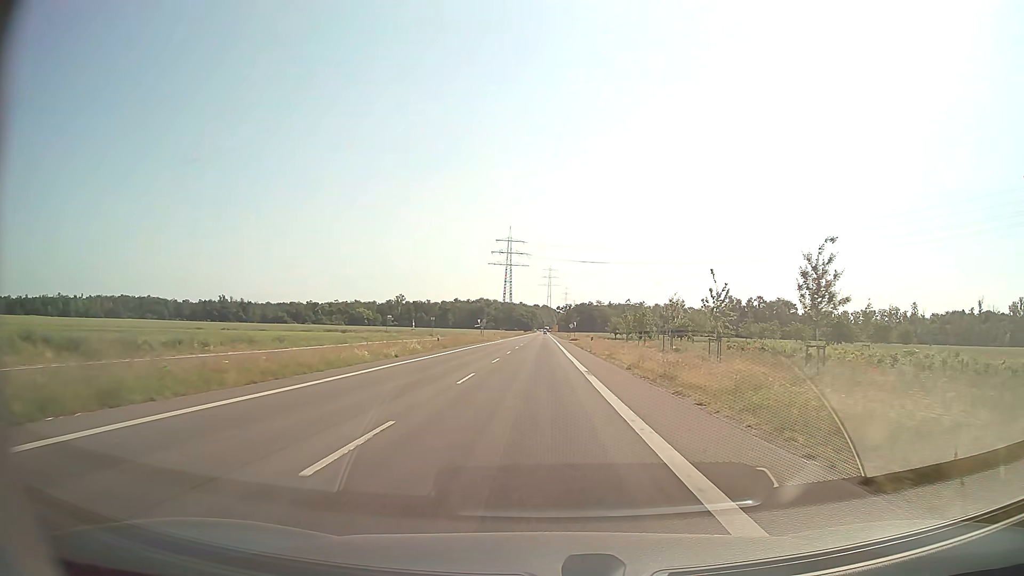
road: secondary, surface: asphalt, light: Day
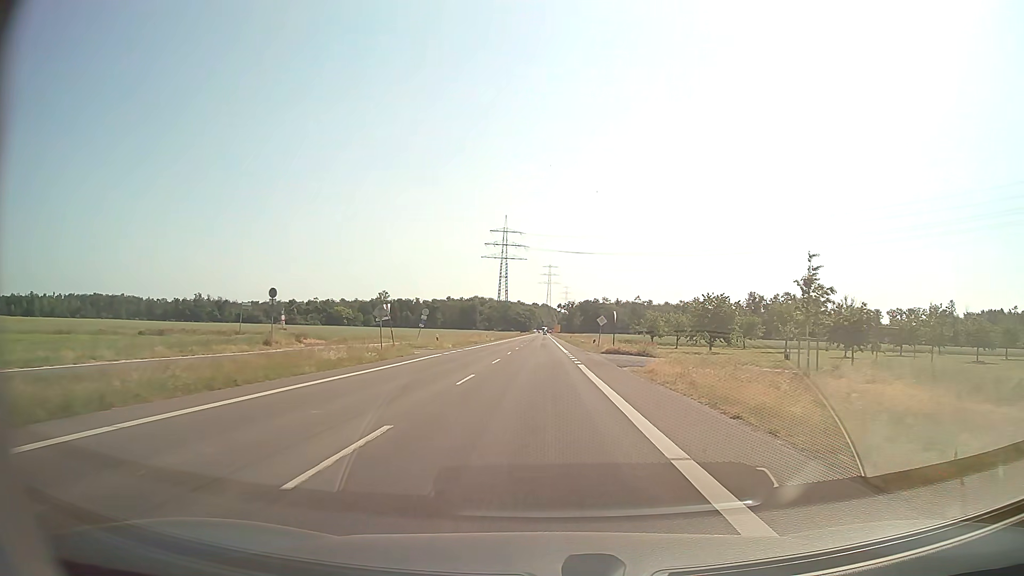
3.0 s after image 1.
(0.0, +57.6) m; 0°
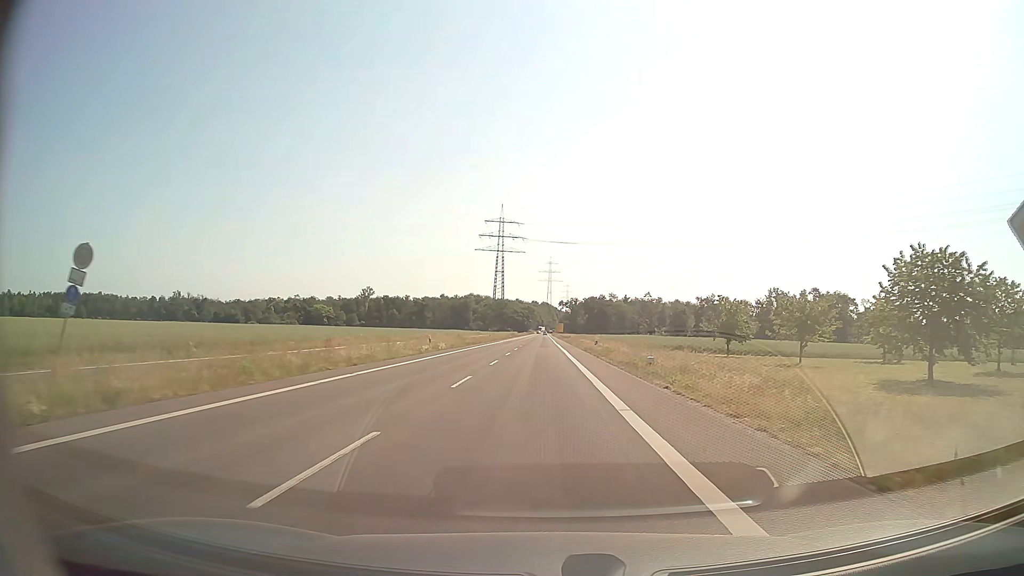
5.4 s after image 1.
(+0.1, +46.2) m; 0°
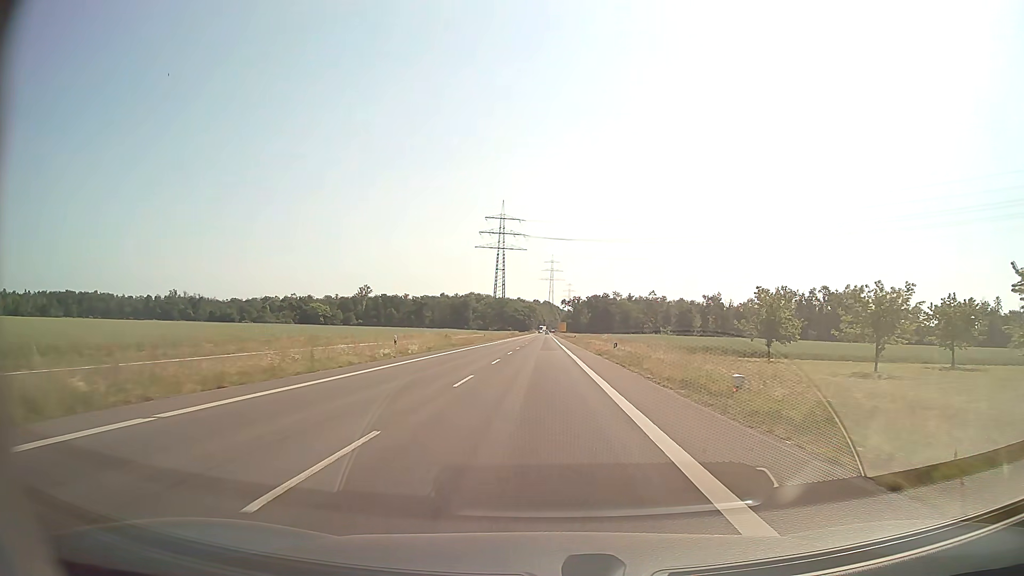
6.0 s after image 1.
(0.0, +11.6) m; 0°
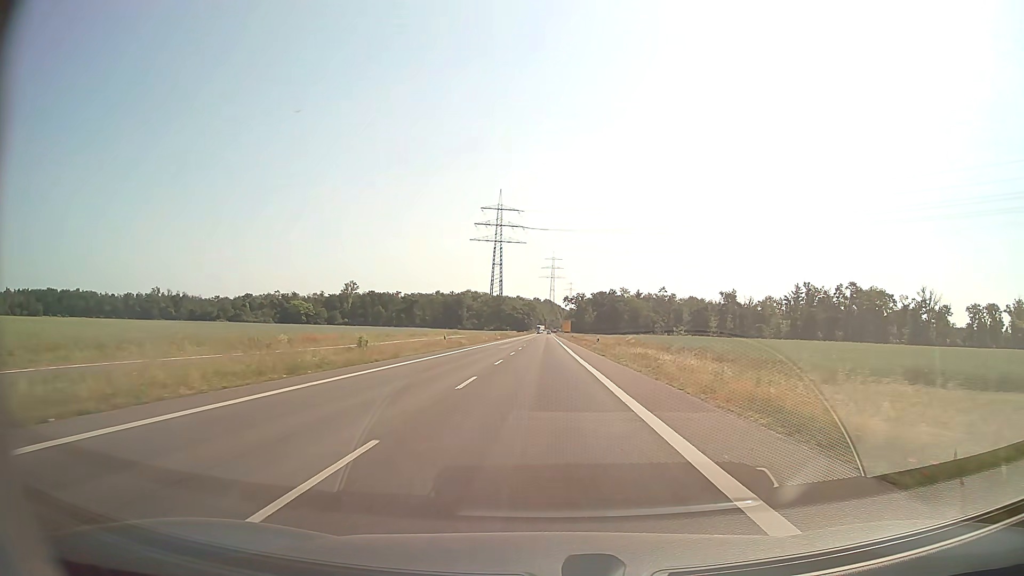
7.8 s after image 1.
(0.0, +34.9) m; 0°
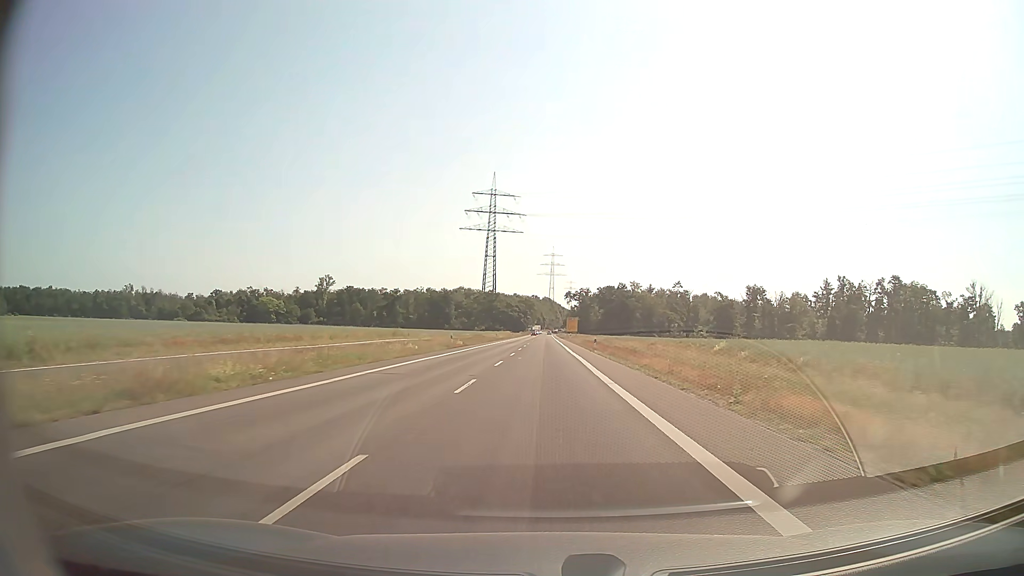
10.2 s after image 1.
(0.0, +46.6) m; 0°
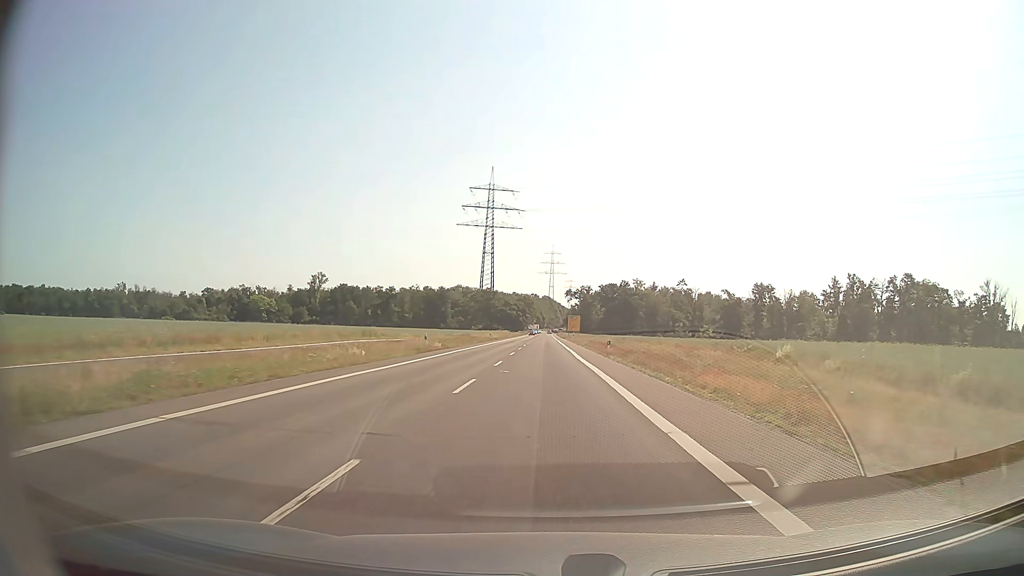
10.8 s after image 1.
(0.0, +11.7) m; 0°
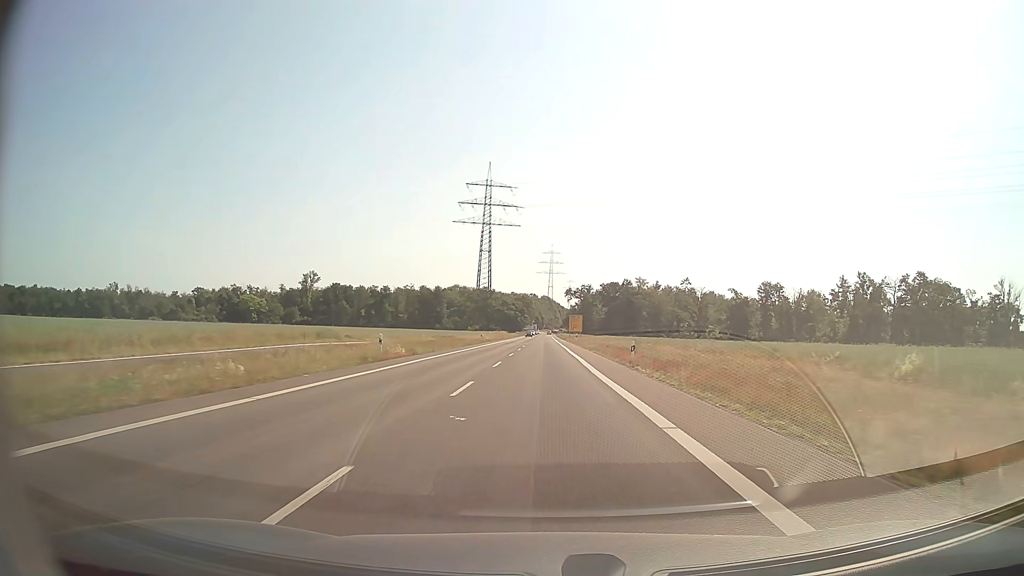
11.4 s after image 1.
(0.0, +11.7) m; 0°
(0, +10) (0, +20) (0, +30) (0, +40) (0, +50) (0, +60) (0, +70) (0, +80) (0, +90) (0, +100) m
